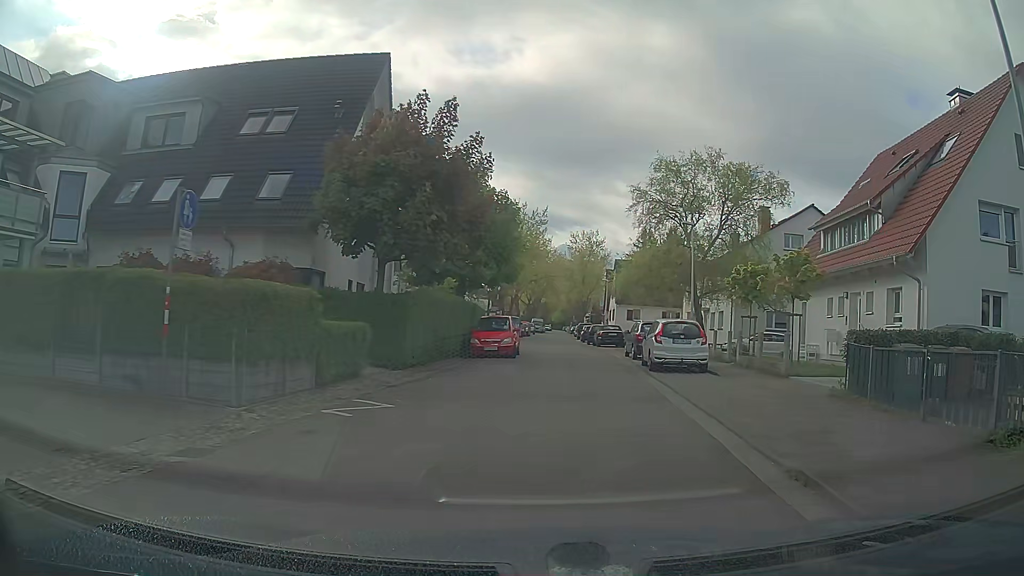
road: residential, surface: asphalt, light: Day
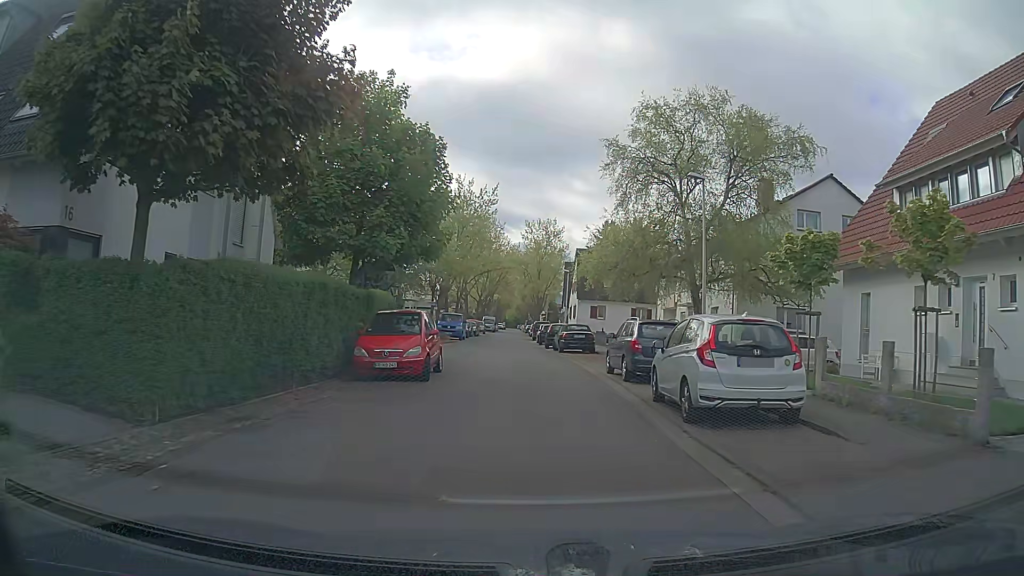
(+0.6, +10.3) m; +4°
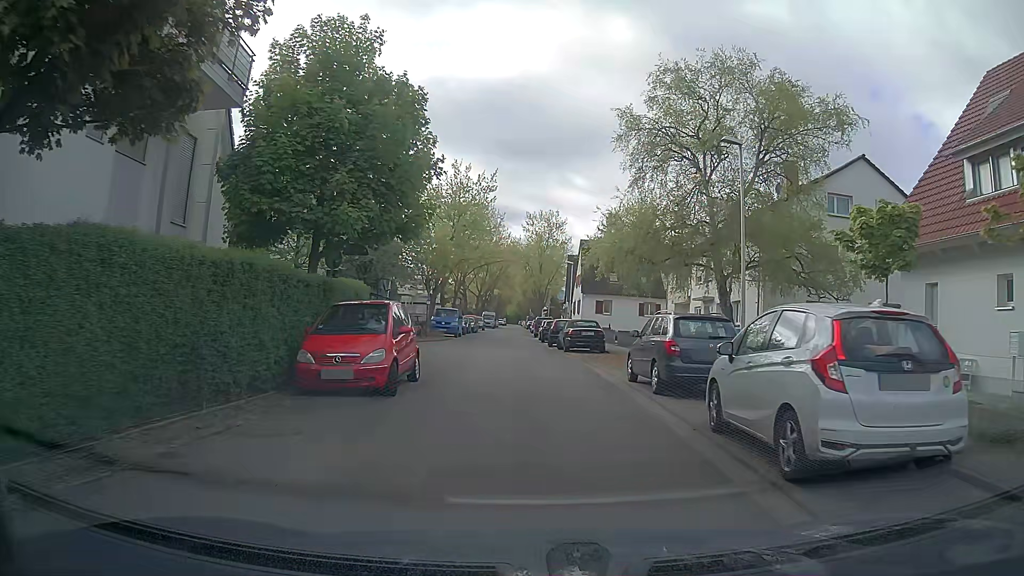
(0.0, +3.8) m; +1°
(0, +10) (0, +20) (-1, +30) (-1, +40) (-2, +50) (-2, +60) (-2, +70) (-2, +80) (-2, +90) (-2, +100) m
